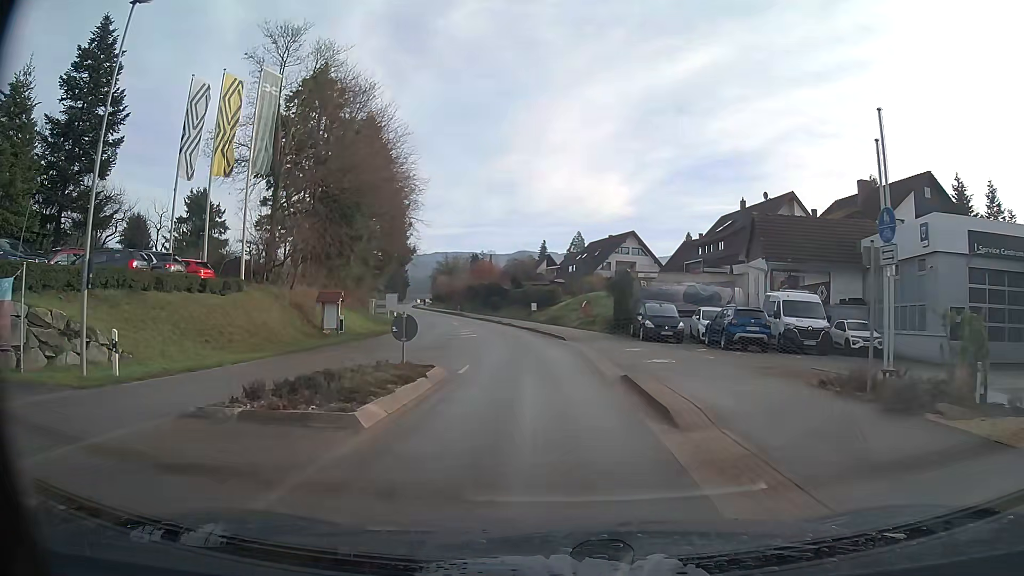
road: secondary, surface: asphalt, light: Day
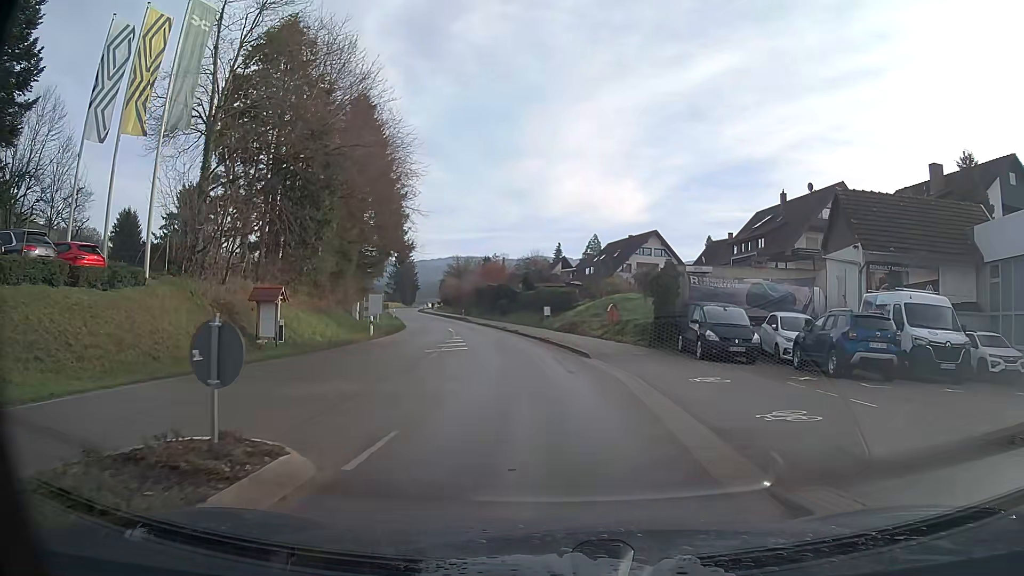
(-0.1, +9.0) m; -1°
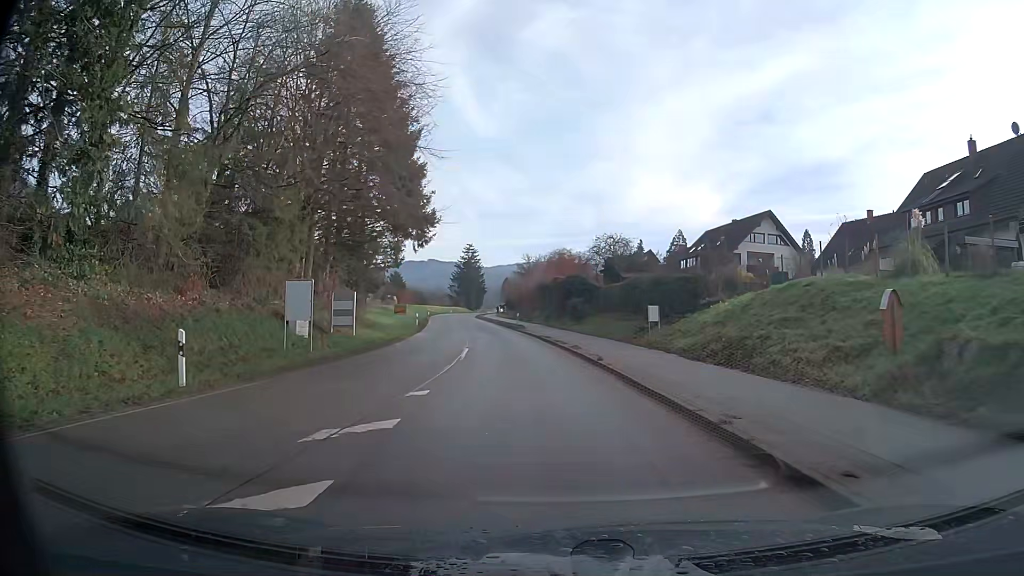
(-1.3, +23.4) m; -7°
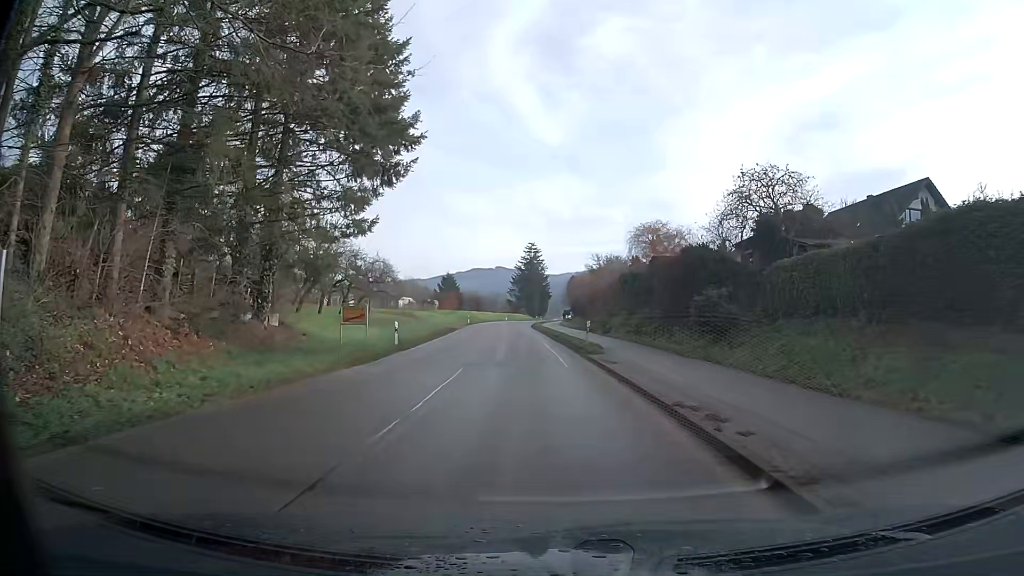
(-1.3, +24.9) m; -6°
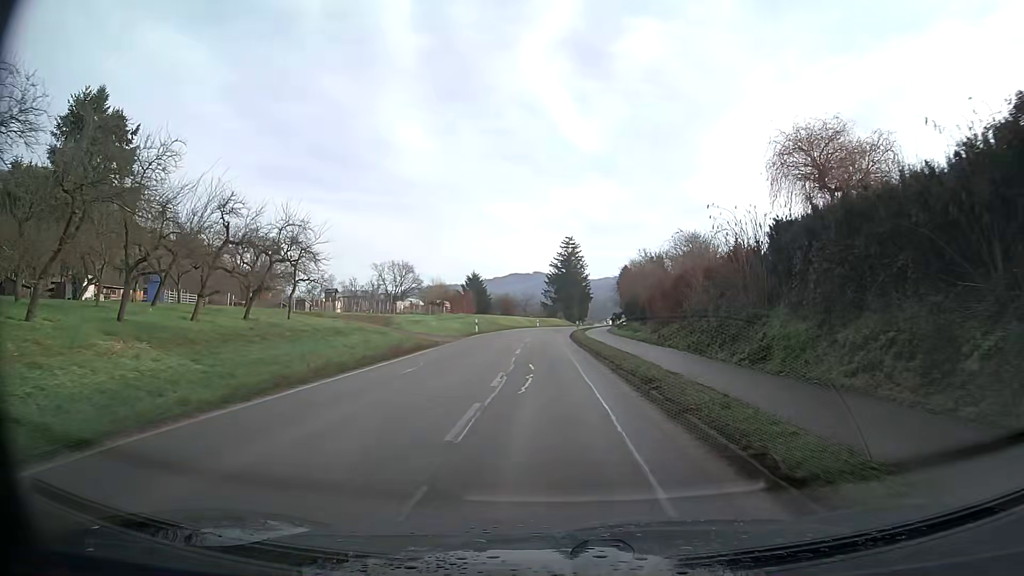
(-0.6, +25.3) m; -3°
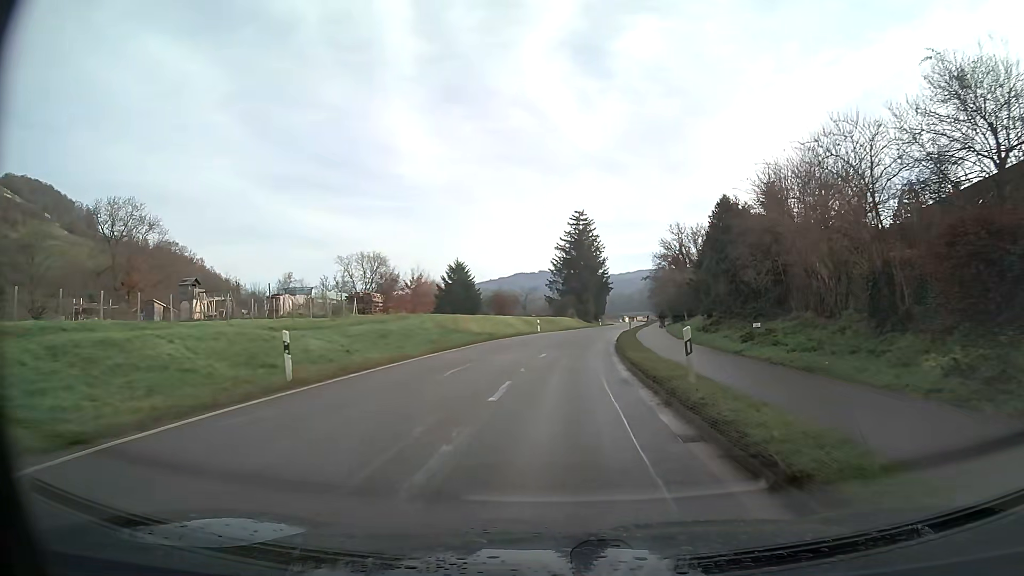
(-0.4, +38.6) m; 0°
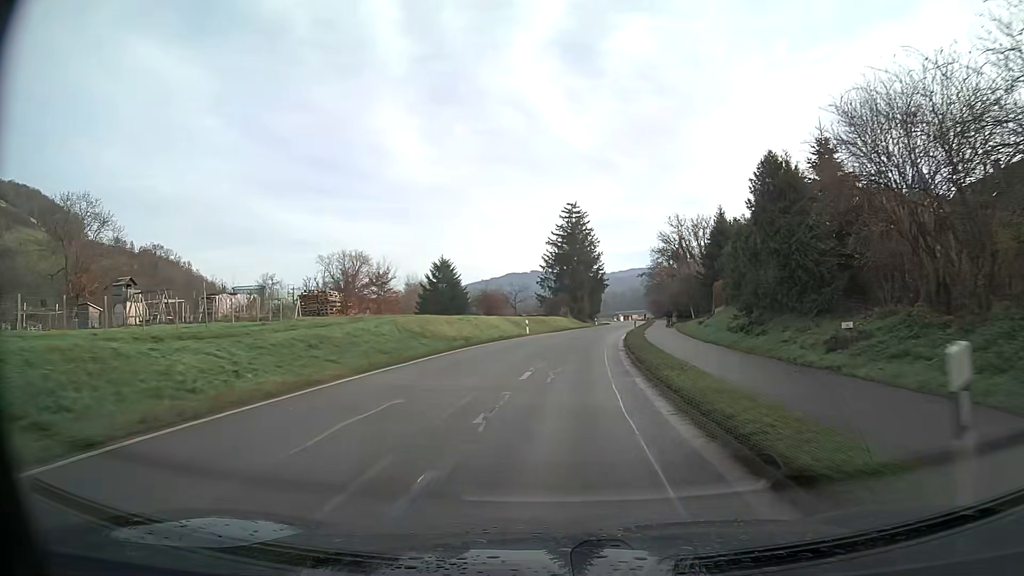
(+0.1, +8.3) m; +1°
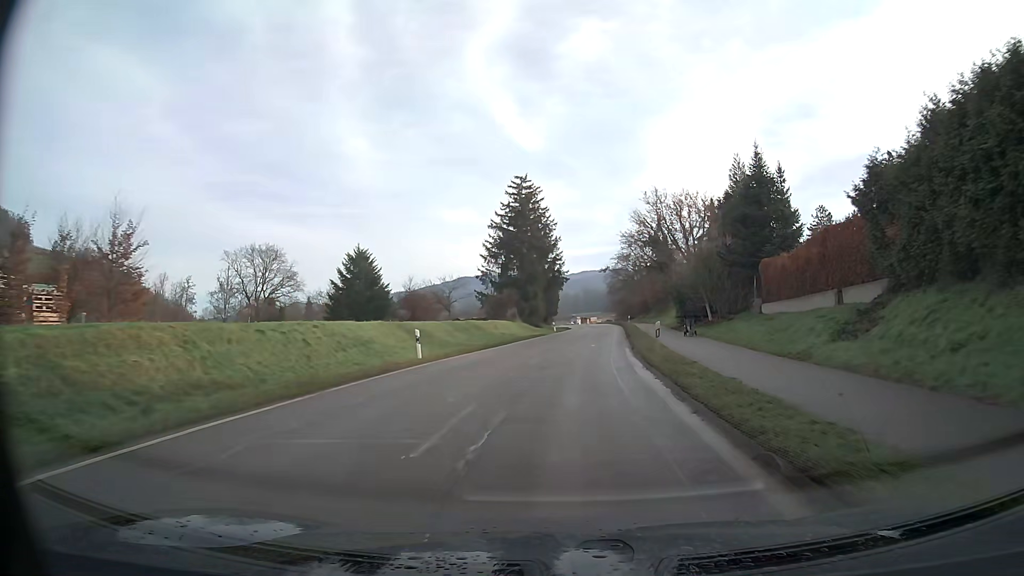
(+0.8, +26.0) m; +4°
